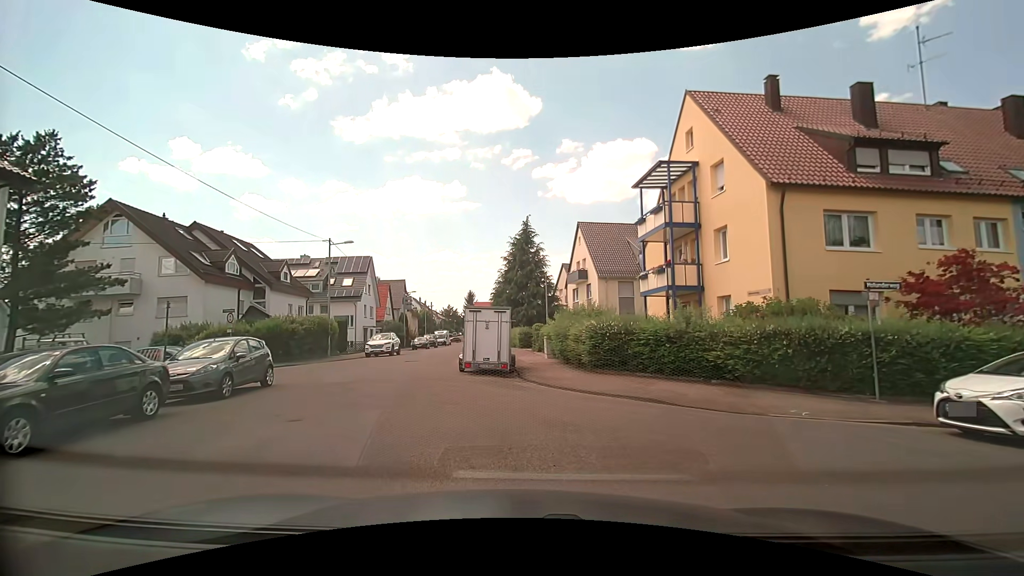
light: Day
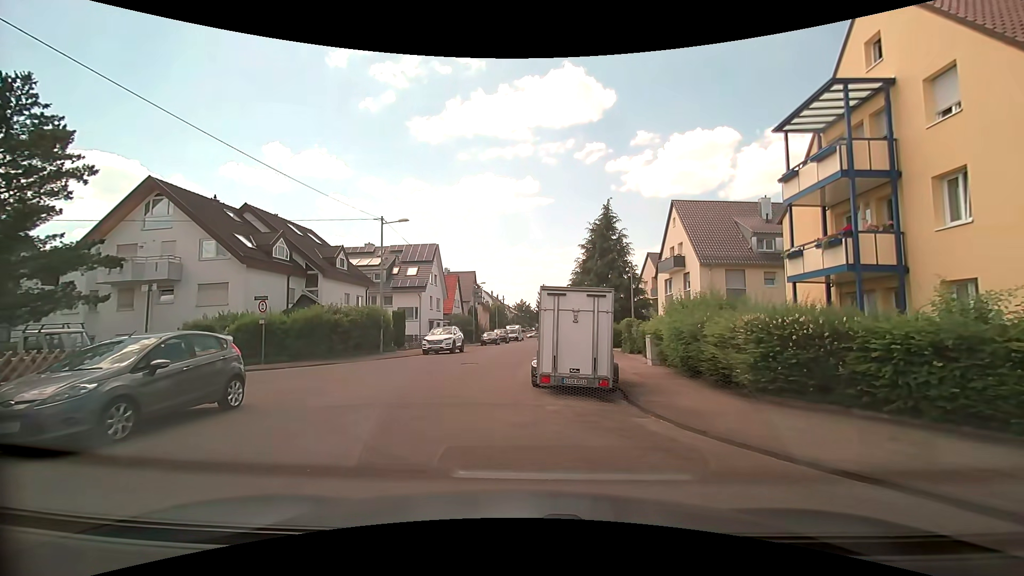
(-0.5, +6.0) m; -9°
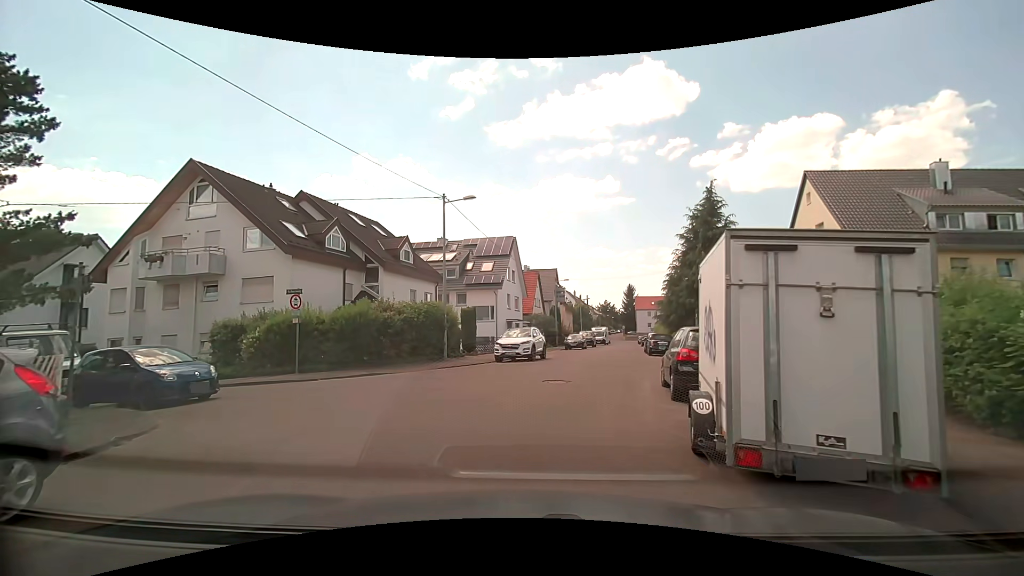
(-0.4, +6.1) m; -8°
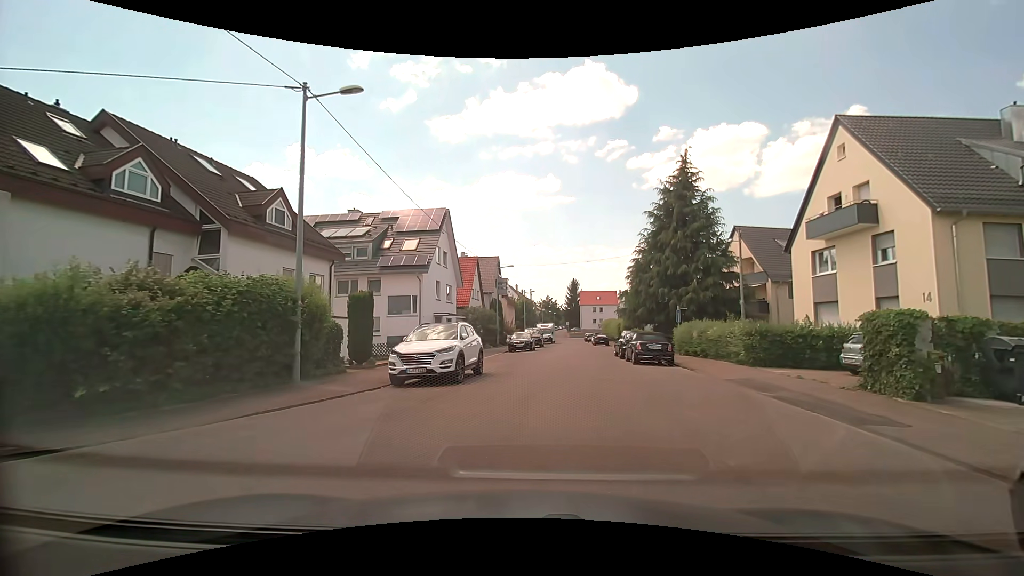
(+0.1, +10.6) m; +6°
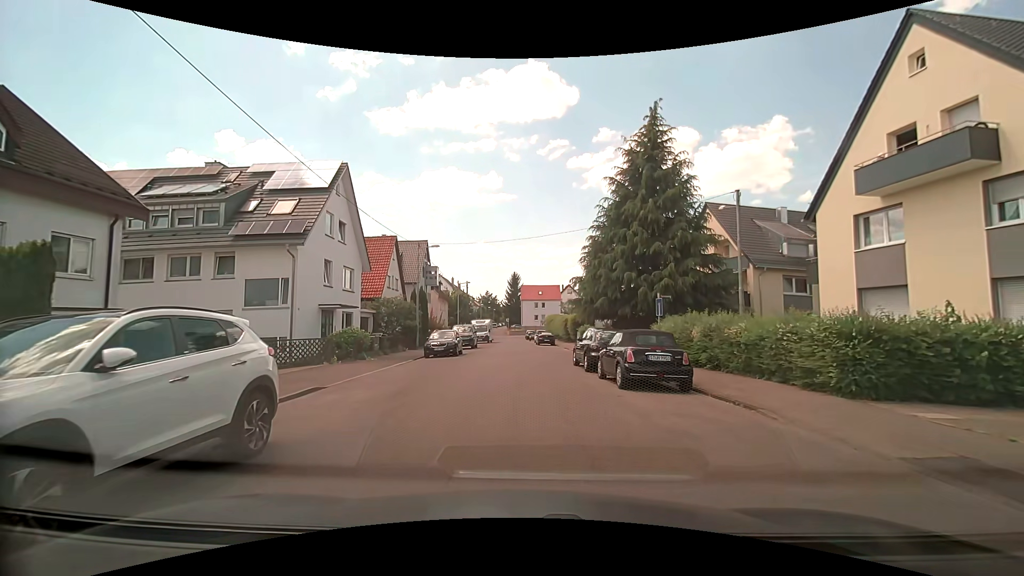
(+0.7, +9.9) m; +6°
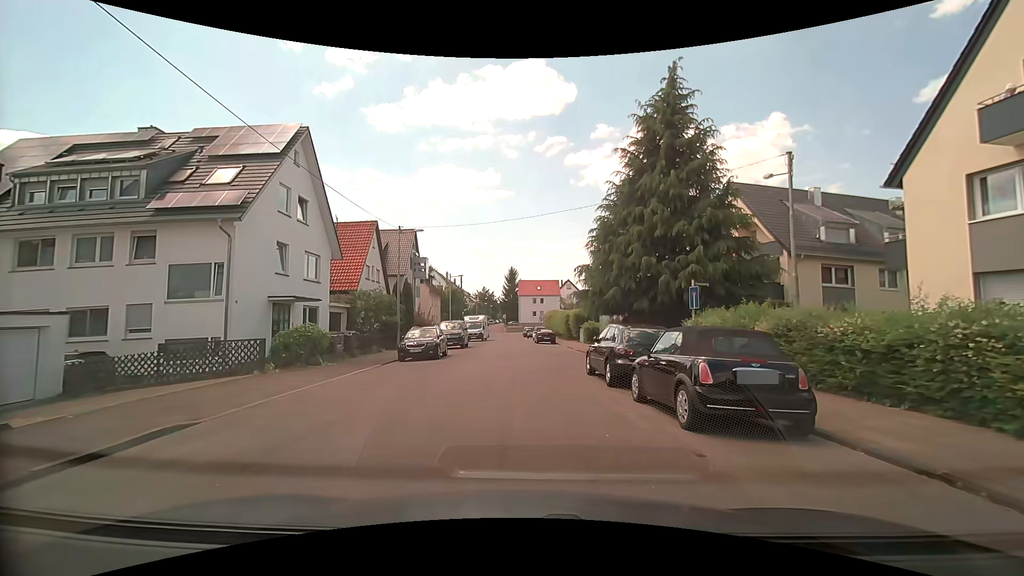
(+0.1, +5.0) m; +1°
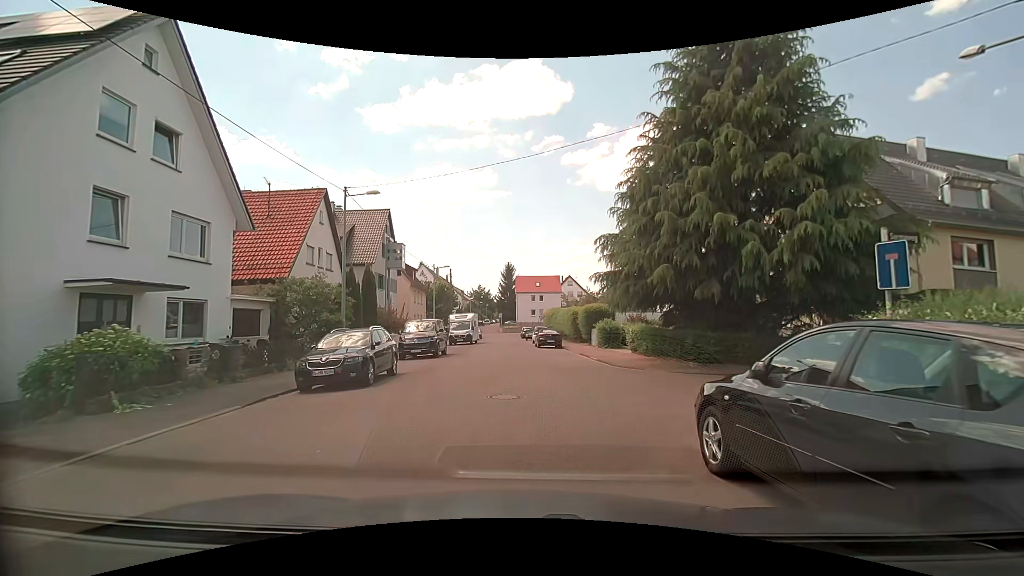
(-0.1, +9.4) m; 0°
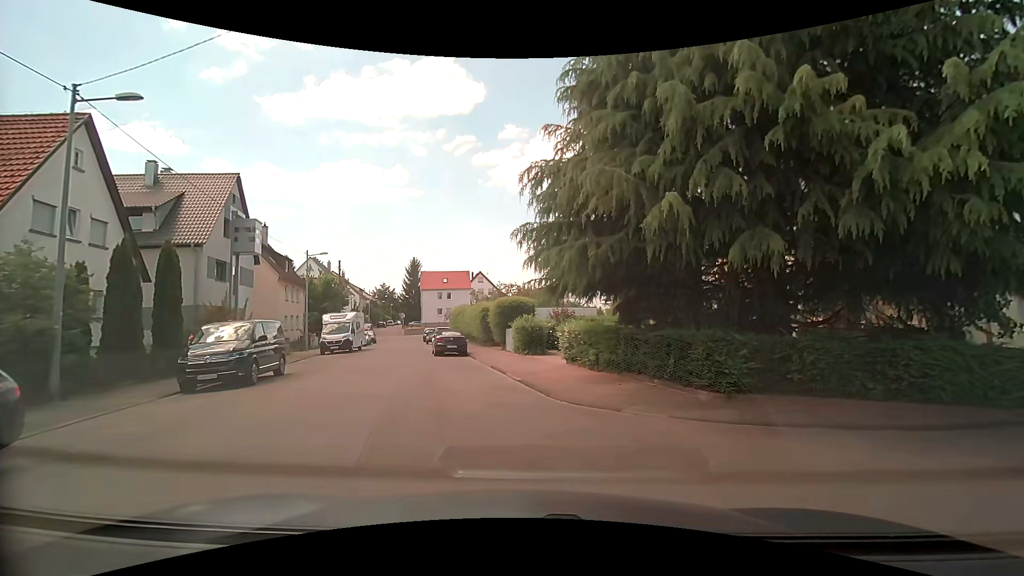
(+0.5, +8.9) m; +7°
